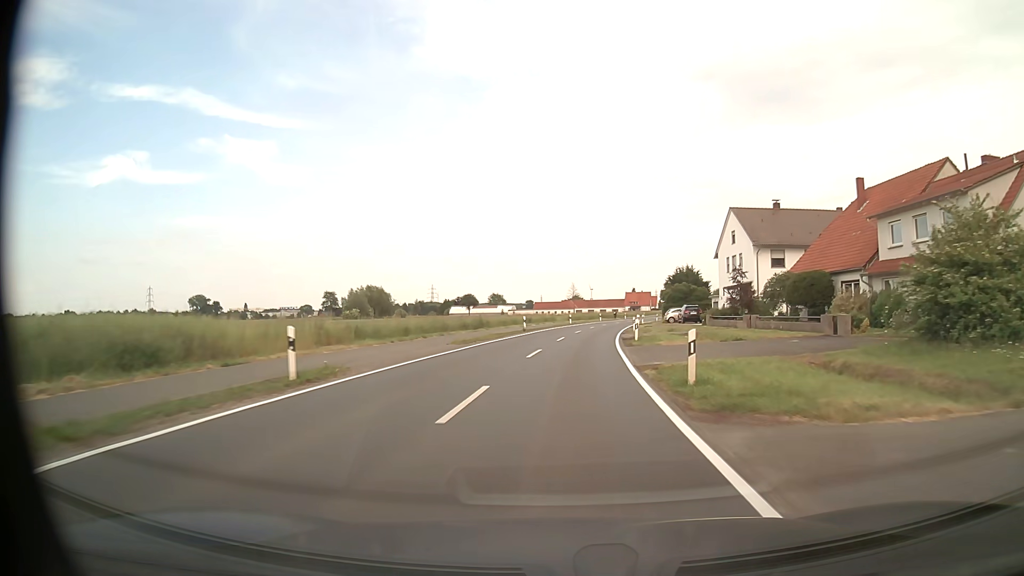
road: tertiary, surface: asphalt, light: Day
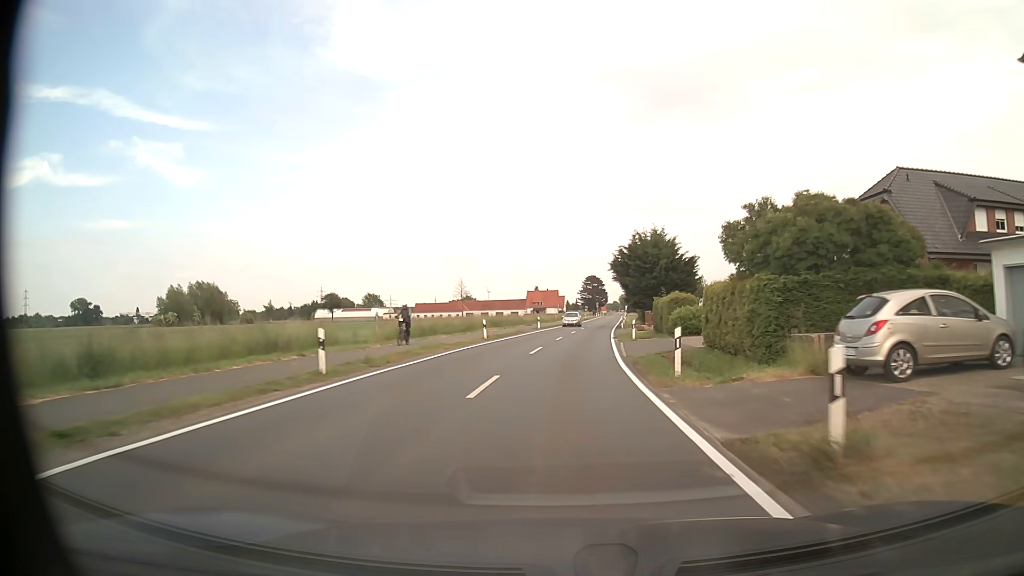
(+4.3, +57.1) m; +9°
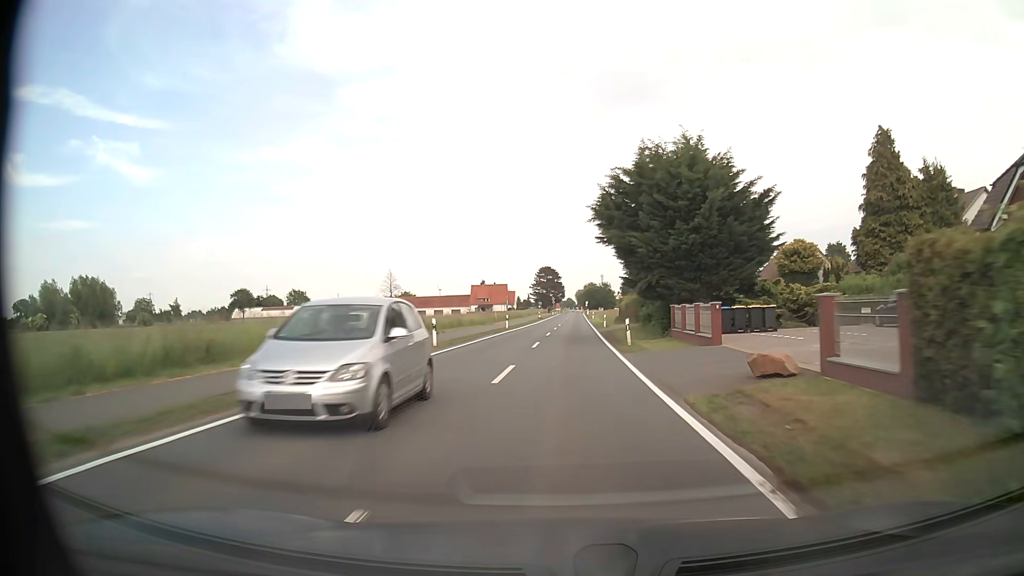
(+1.2, +34.3) m; +4°
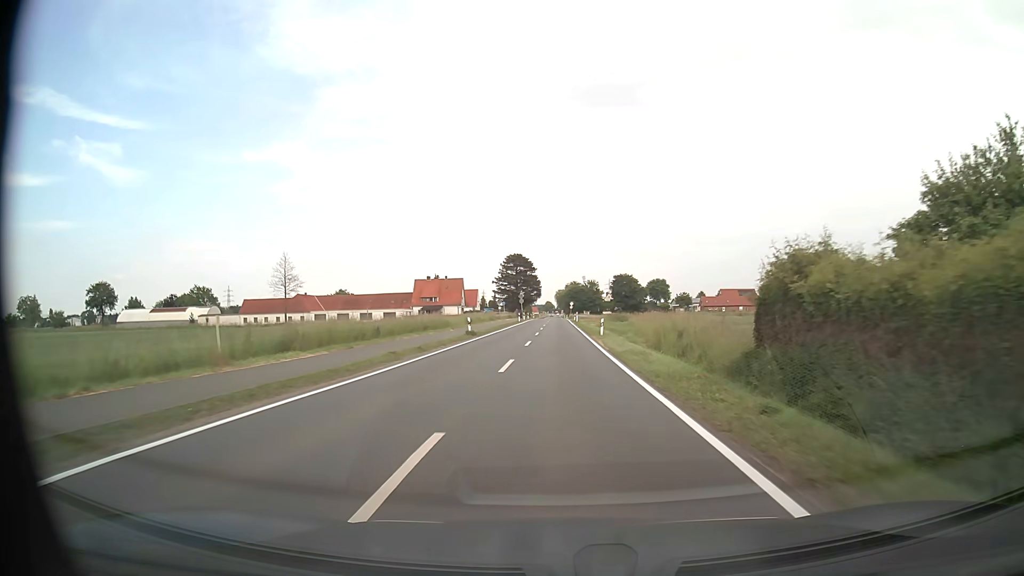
(+1.5, +57.2) m; +2°
(0, +10) (0, +20) (0, +30) (0, +40) (0, +50) (0, +60) (0, +70) (0, +80) (0, +90) (0, +100) m
